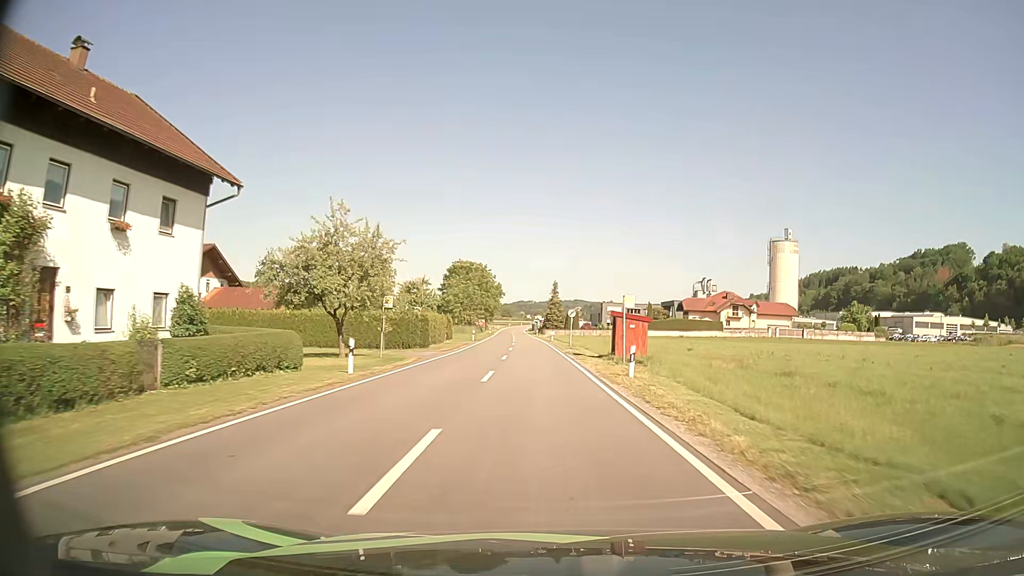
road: secondary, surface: asphalt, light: Day
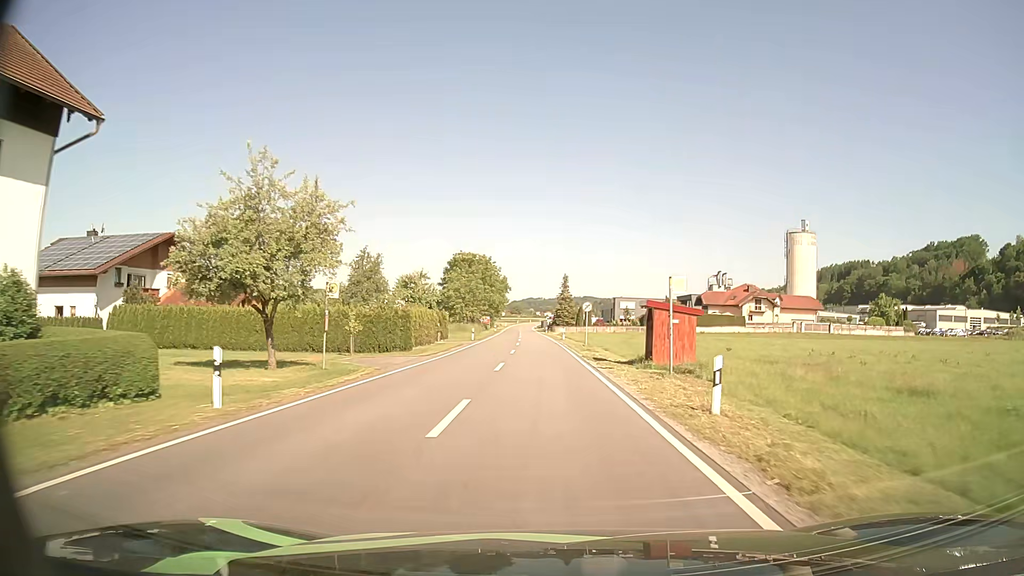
(0.0, +8.7) m; -1°
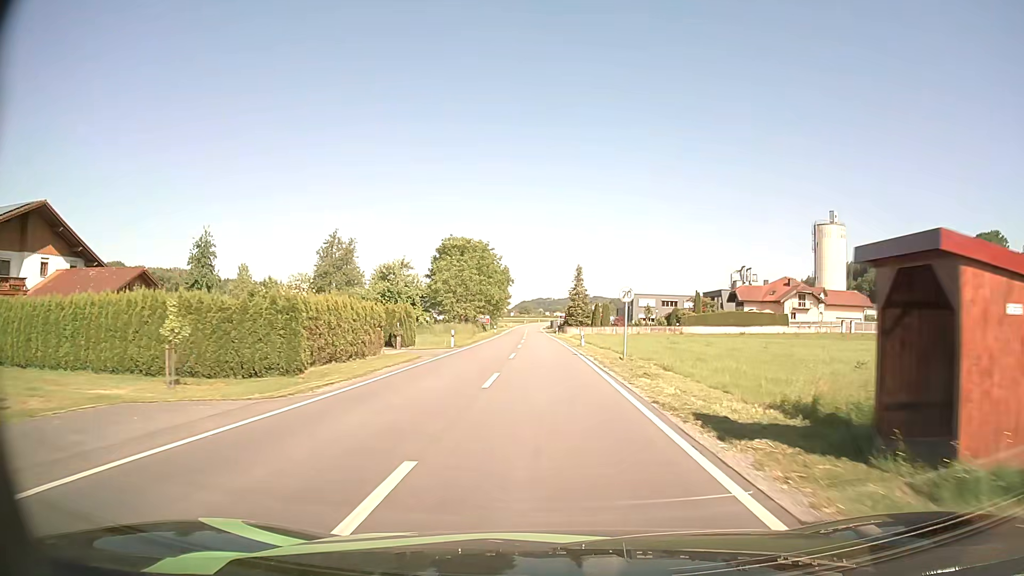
(-0.2, +17.6) m; -1°
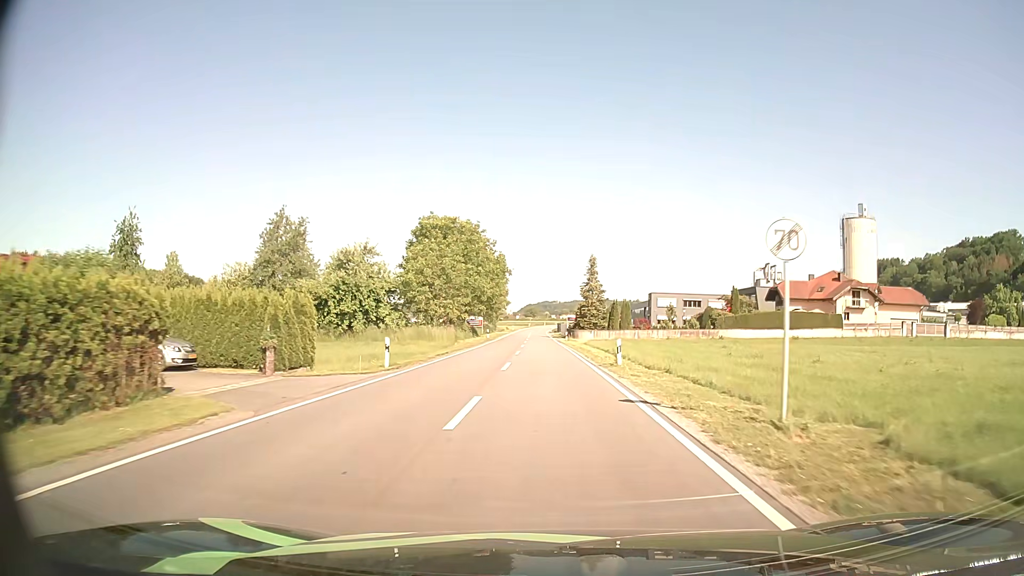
(-0.1, +17.9) m; 0°
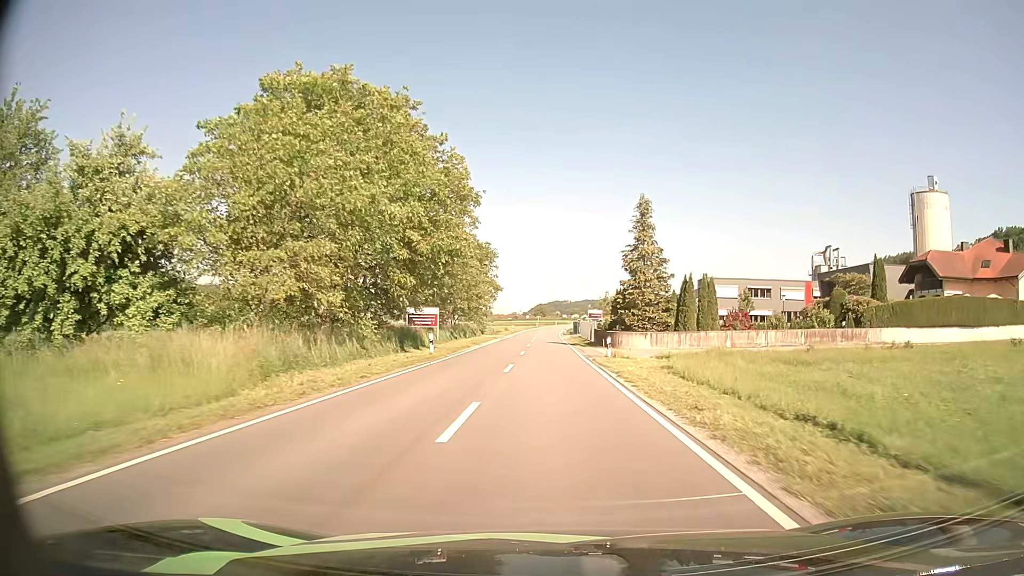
(-0.3, +37.1) m; -1°
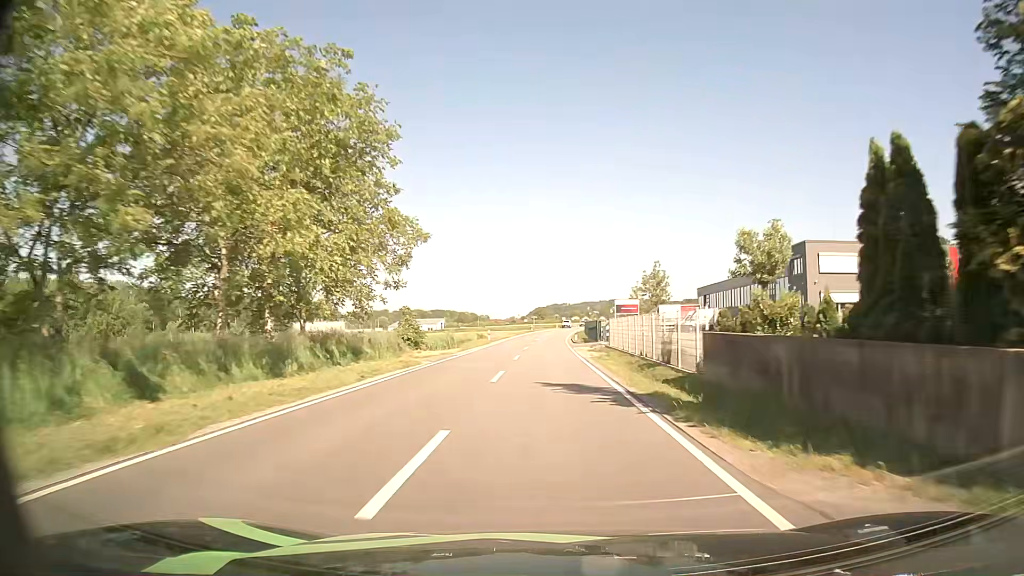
(0.0, +39.4) m; 0°
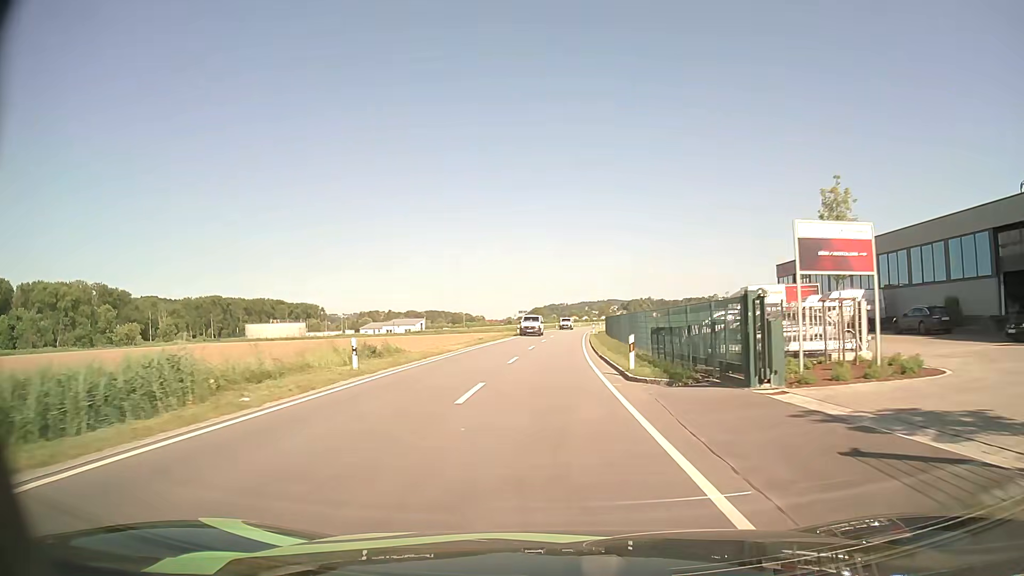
(+0.1, +41.3) m; 0°
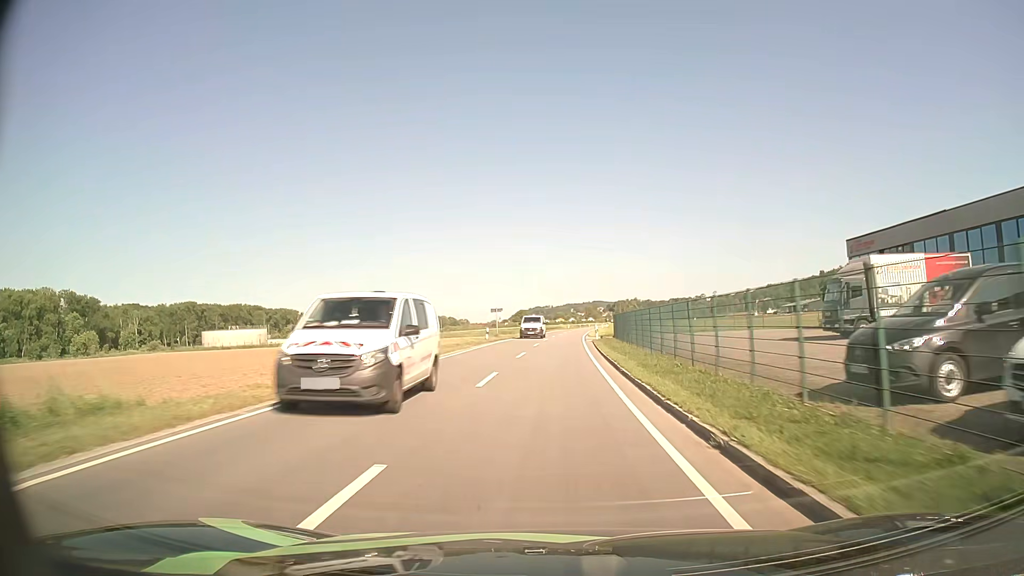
(+0.1, +21.2) m; +1°
